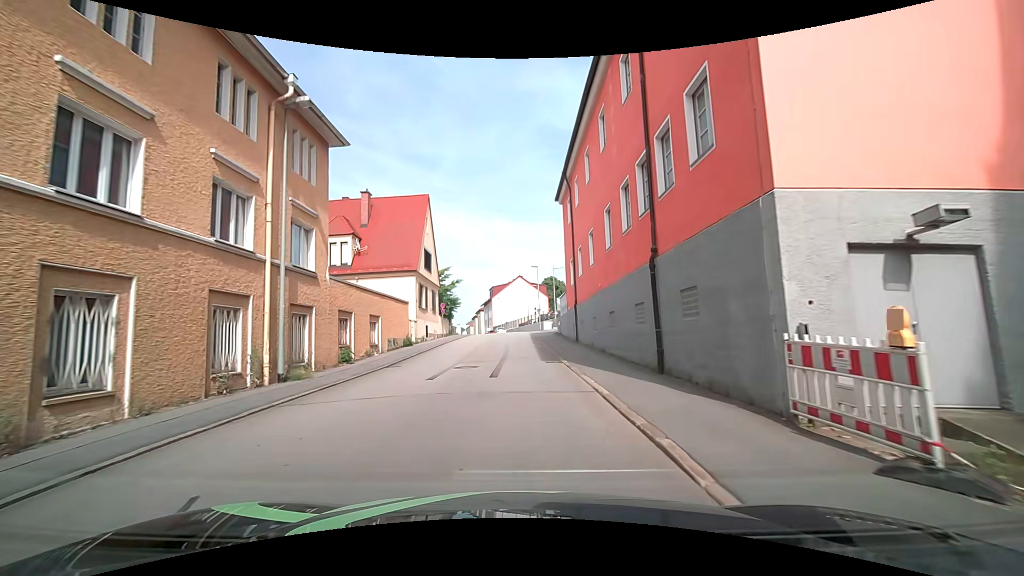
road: residential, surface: asphalt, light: Day
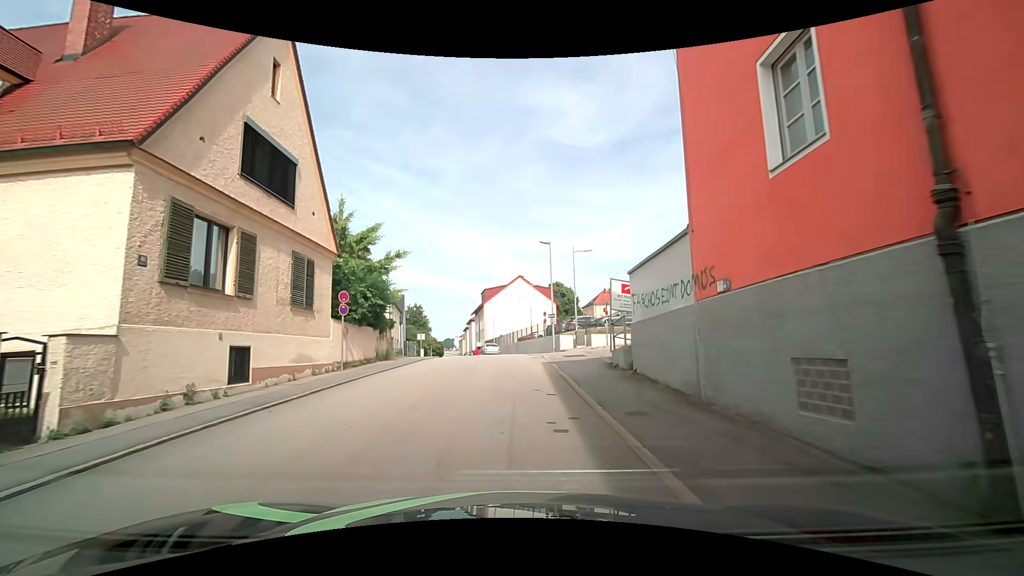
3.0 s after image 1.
(+0.1, +24.5) m; 0°
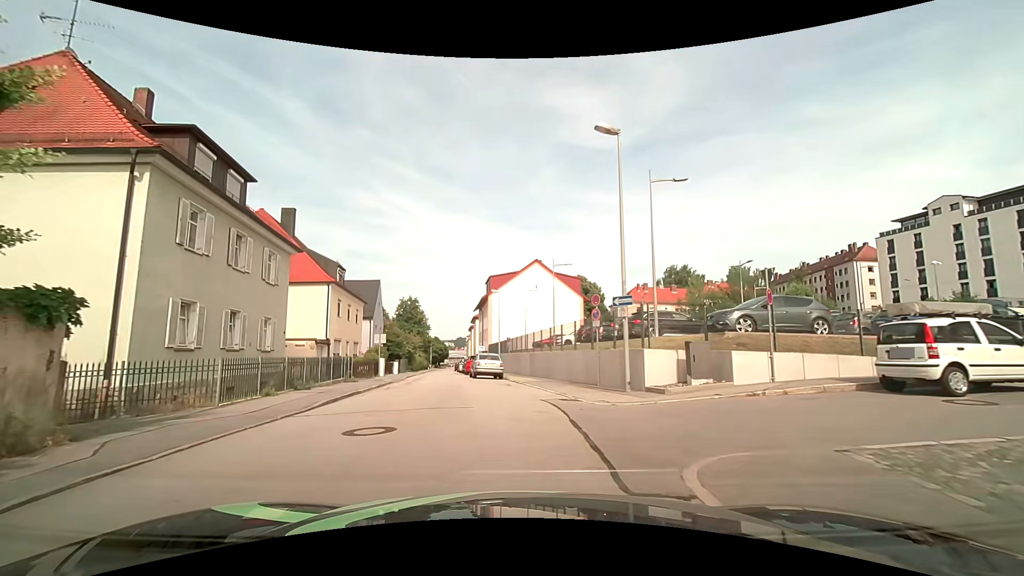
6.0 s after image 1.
(0.0, +20.8) m; 0°
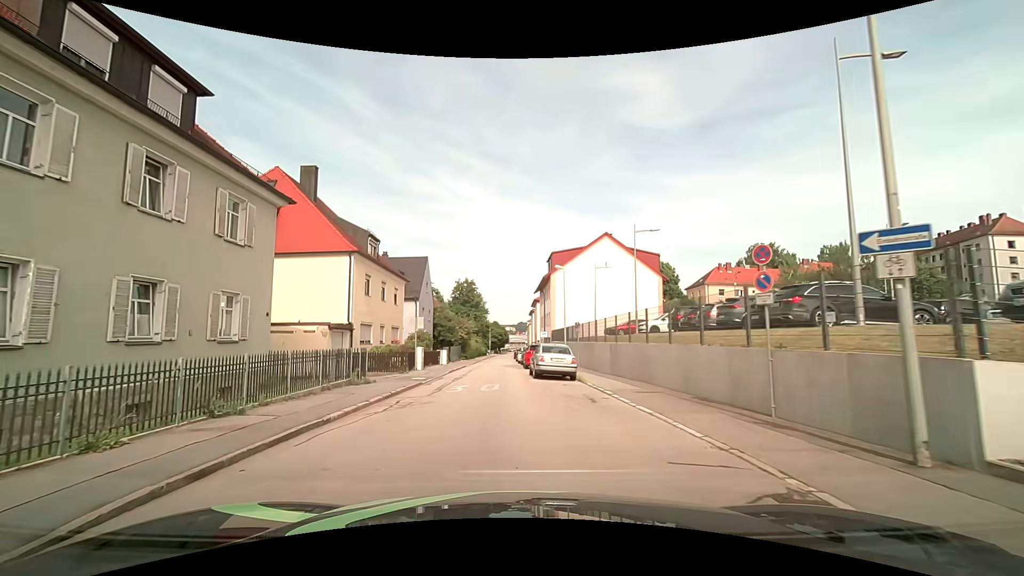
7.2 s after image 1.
(-0.5, +8.1) m; -8°
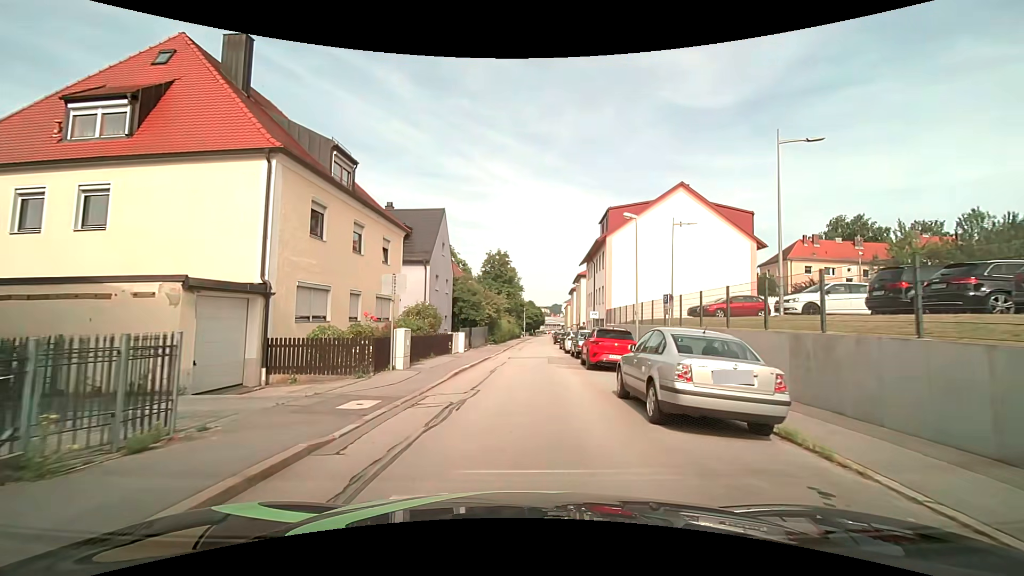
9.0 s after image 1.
(-0.6, +12.9) m; -3°
(0, +10) (0, +20) (+1, +30) (+1, +40) (+1, +50) (+2, +60) (+2, +70) (+3, +80) (+3, +90) (+4, +100) m
